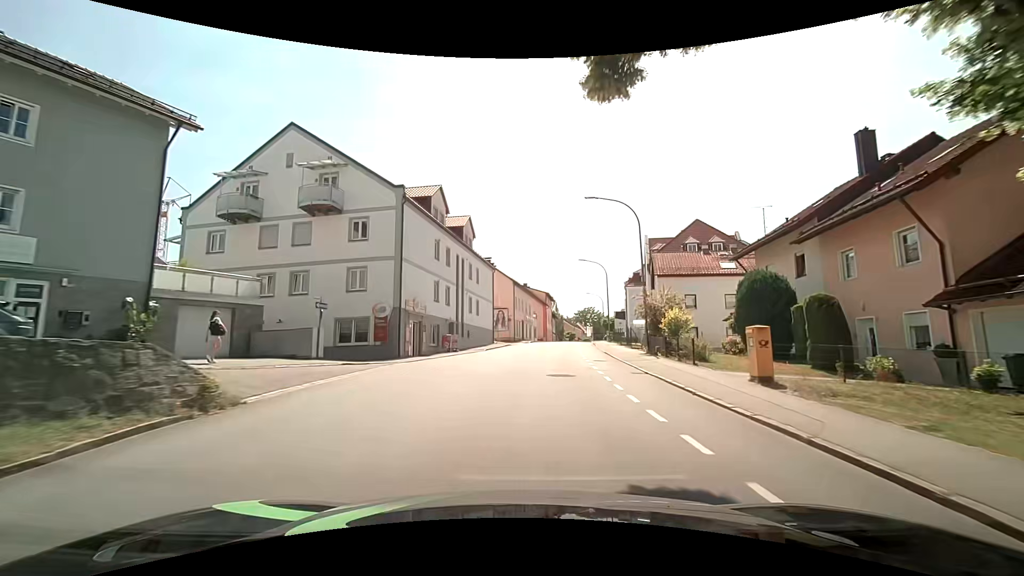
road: tertiary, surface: asphalt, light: Day
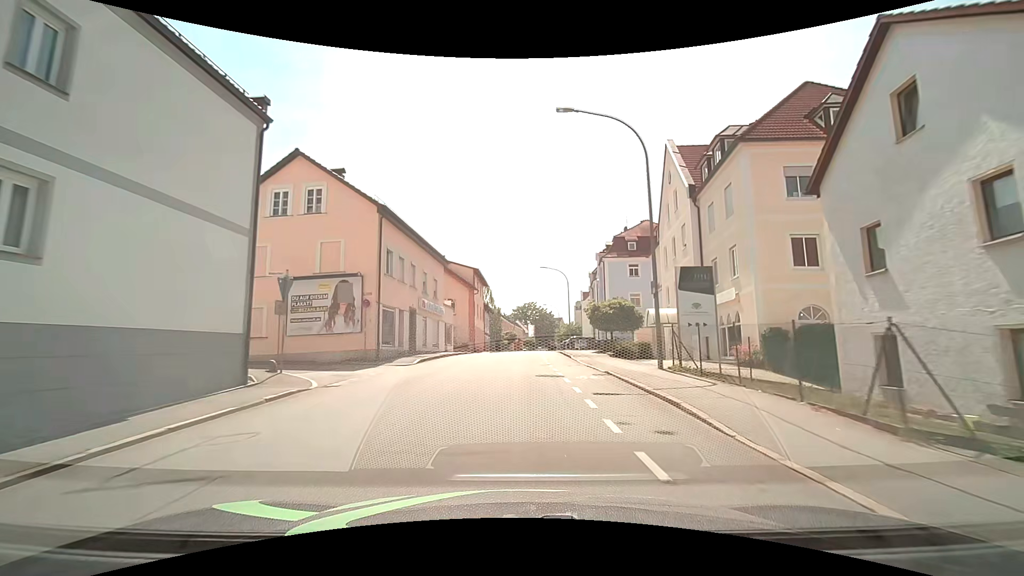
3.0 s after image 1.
(+3.0, +36.7) m; +8°
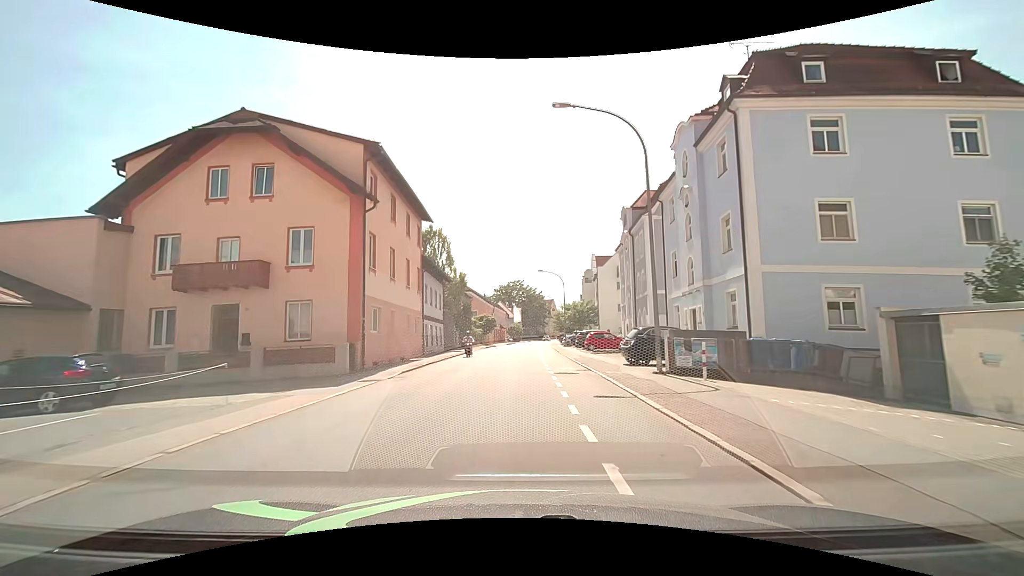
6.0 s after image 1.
(+0.4, +36.7) m; +2°
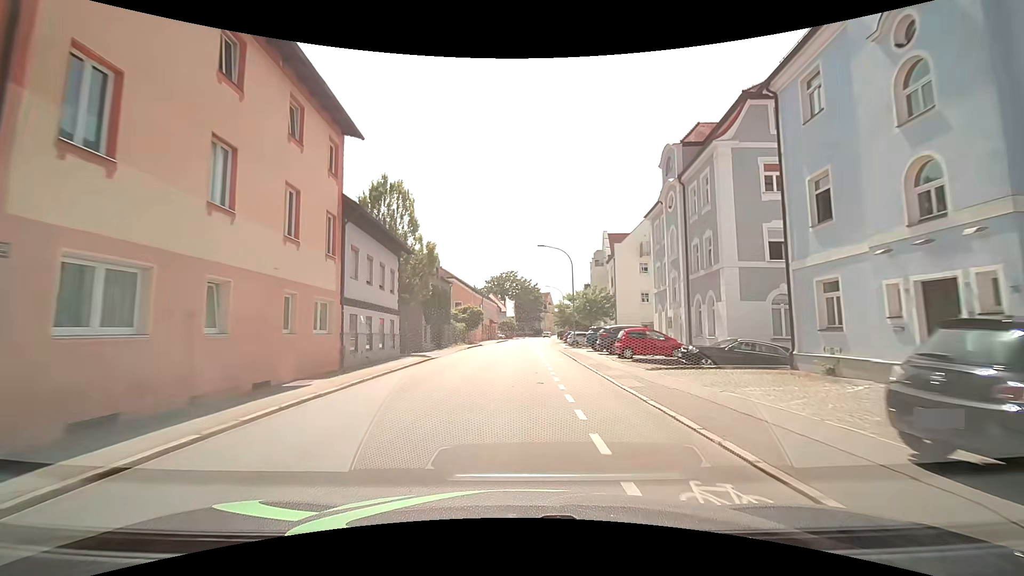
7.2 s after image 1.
(0.0, +14.7) m; +1°
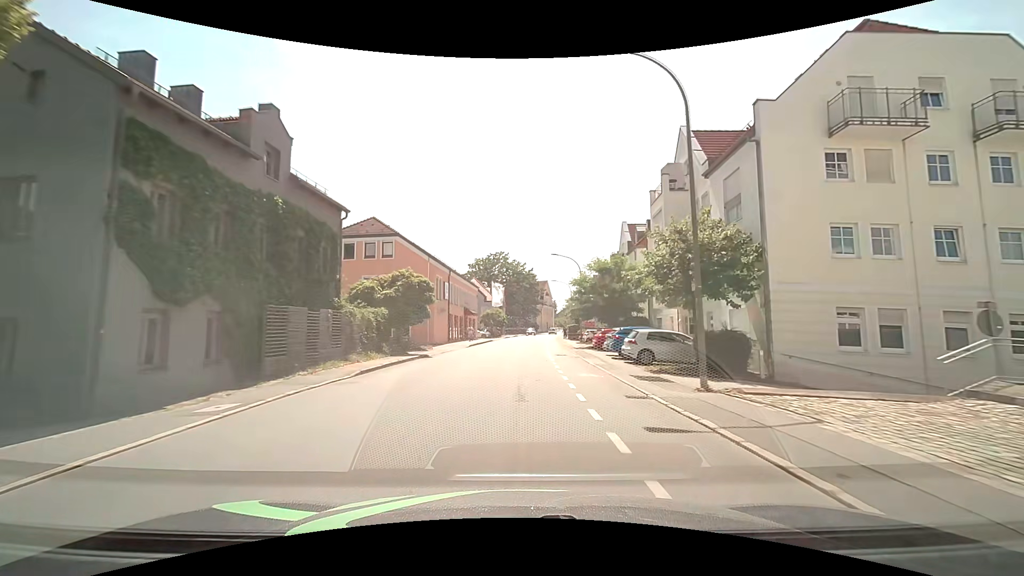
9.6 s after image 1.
(+0.1, +30.1) m; 0°
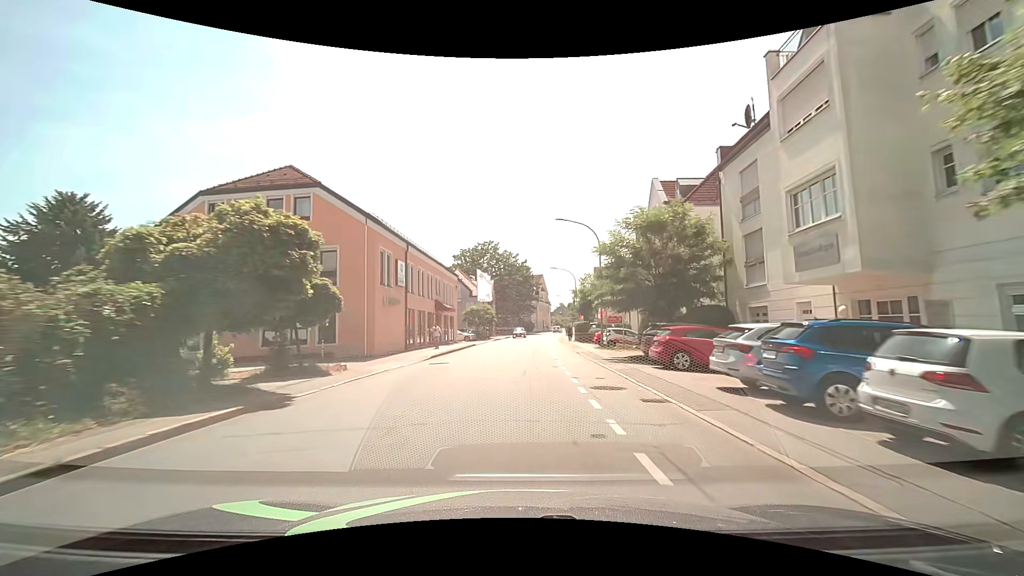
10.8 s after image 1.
(+0.1, +15.3) m; +1°
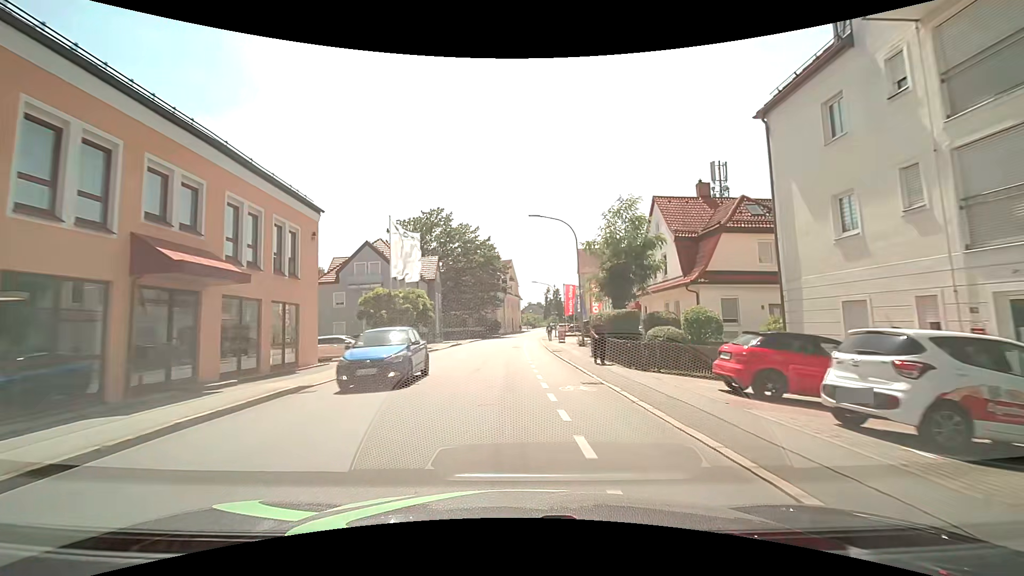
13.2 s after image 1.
(+0.9, +29.5) m; +4°
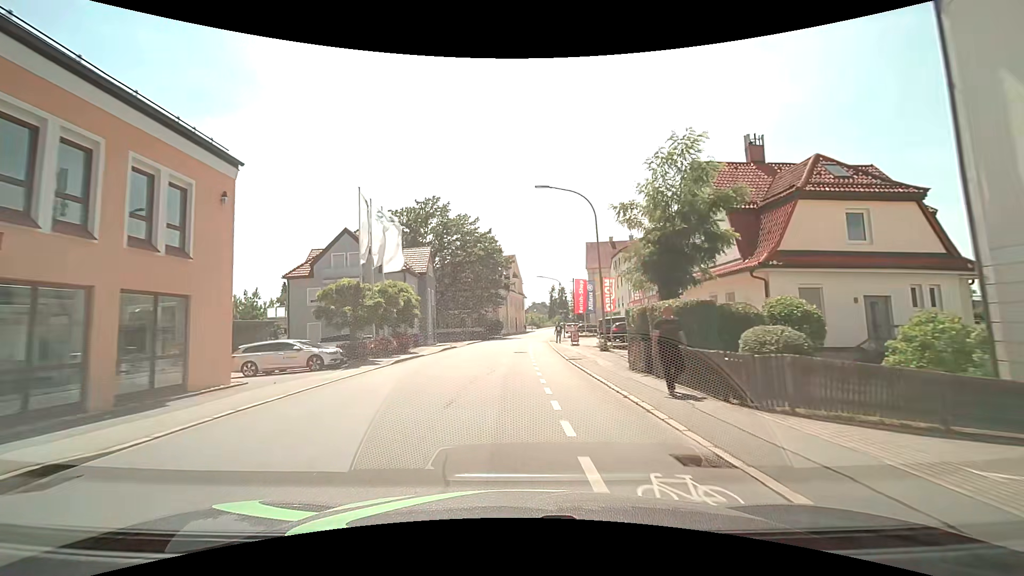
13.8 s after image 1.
(0.0, +7.0) m; 0°
(0, +10) (0, +20) (0, +30) (0, +40) (0, +50) (+1, +60) (+2, +70) (+4, +80) (+5, +90) (+7, +99) m
